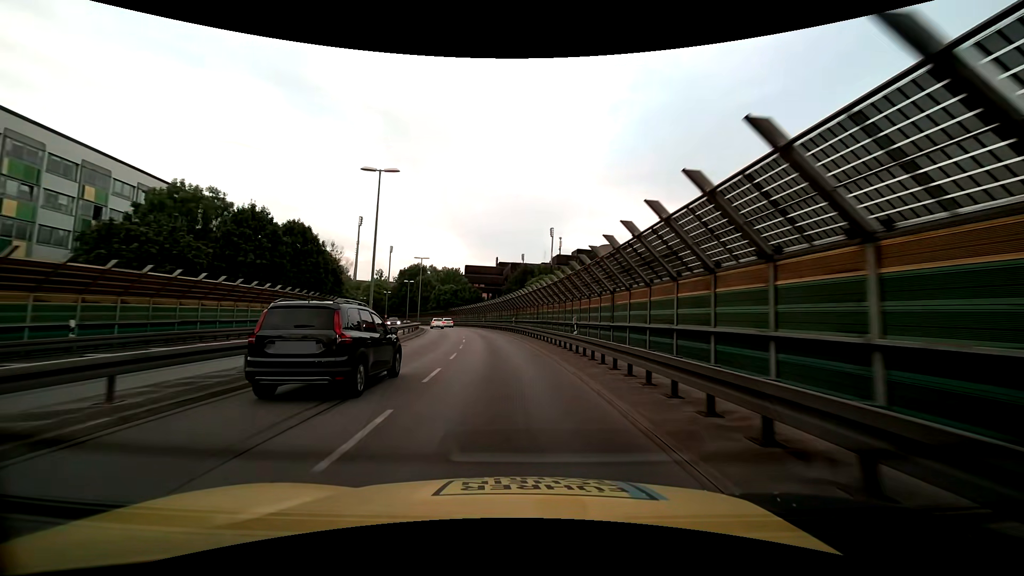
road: trunk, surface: asphalt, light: Day
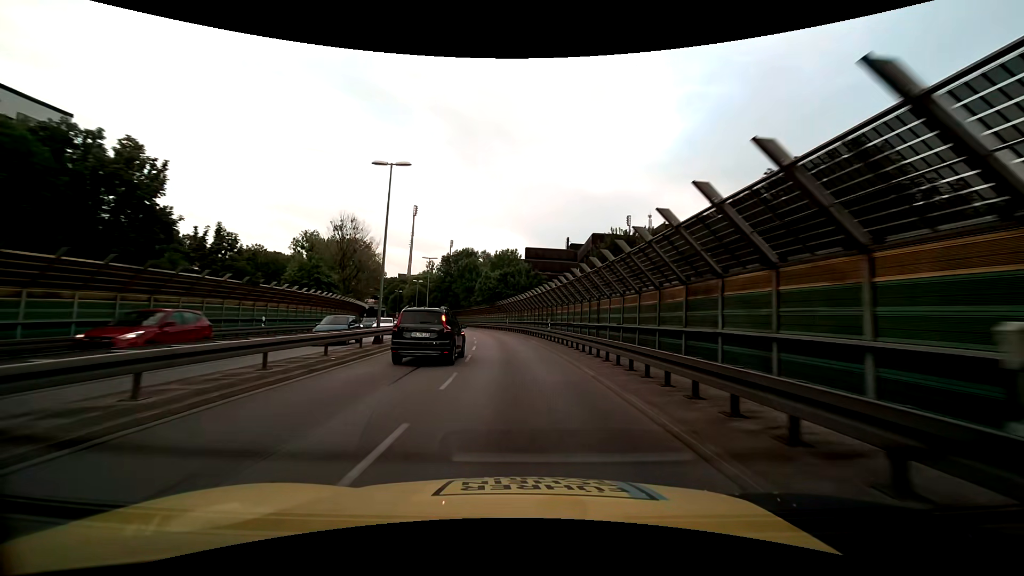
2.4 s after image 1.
(-2.6, +36.9) m; -8°
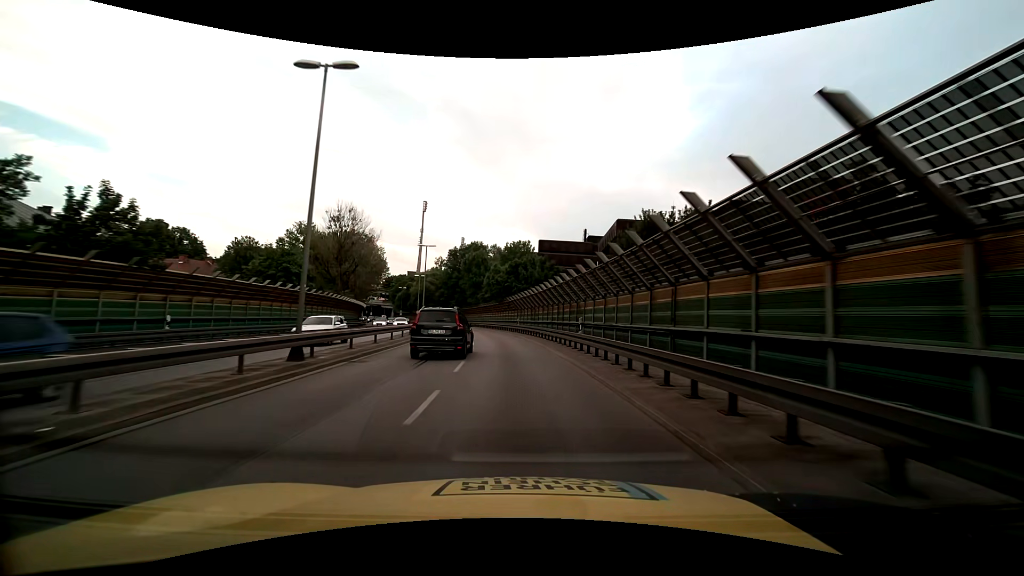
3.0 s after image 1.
(-0.1, +9.2) m; -1°
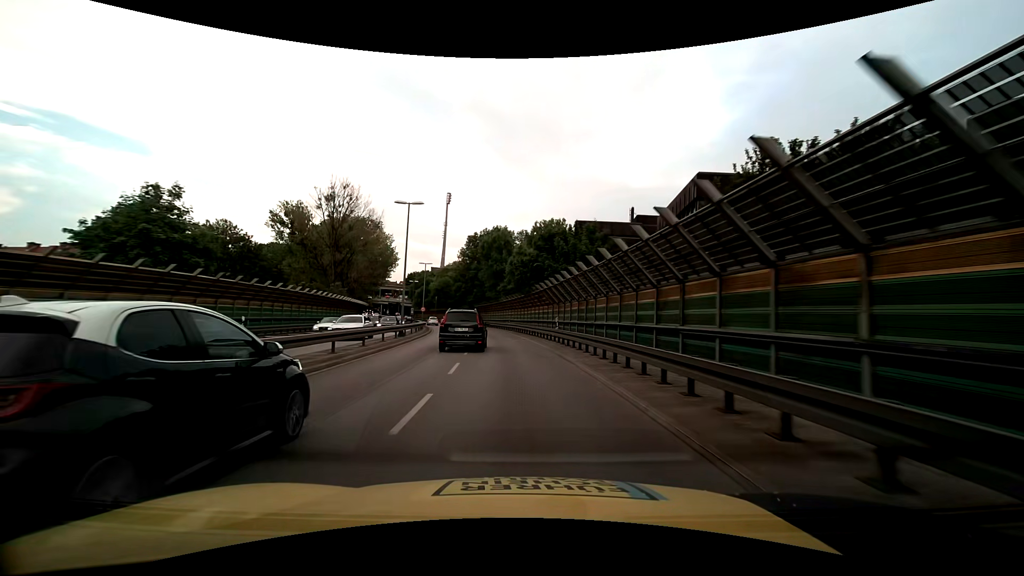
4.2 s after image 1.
(-0.5, +18.5) m; -3°
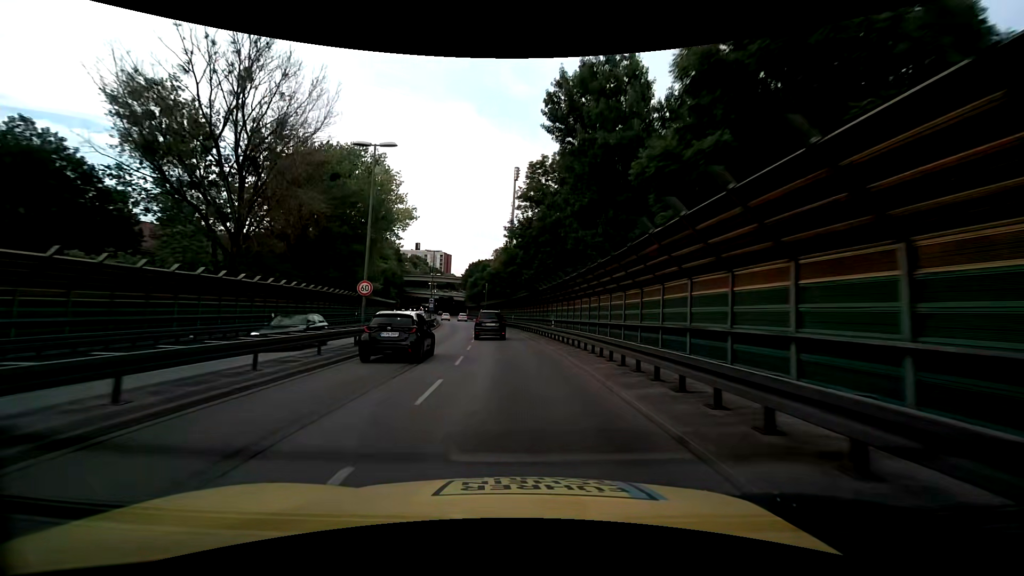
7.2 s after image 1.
(-3.5, +46.1) m; -9°
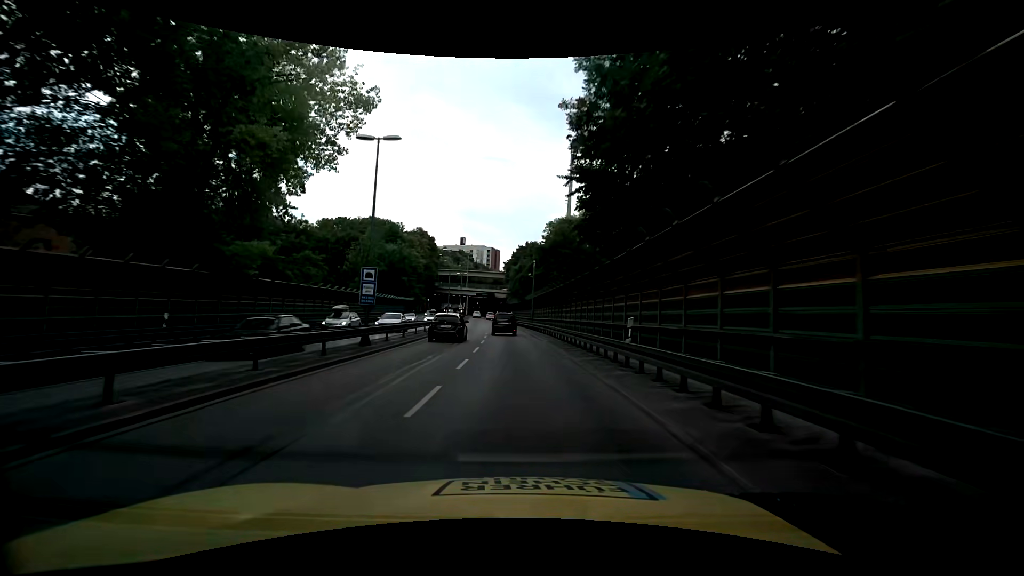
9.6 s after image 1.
(-2.0, +36.9) m; -6°
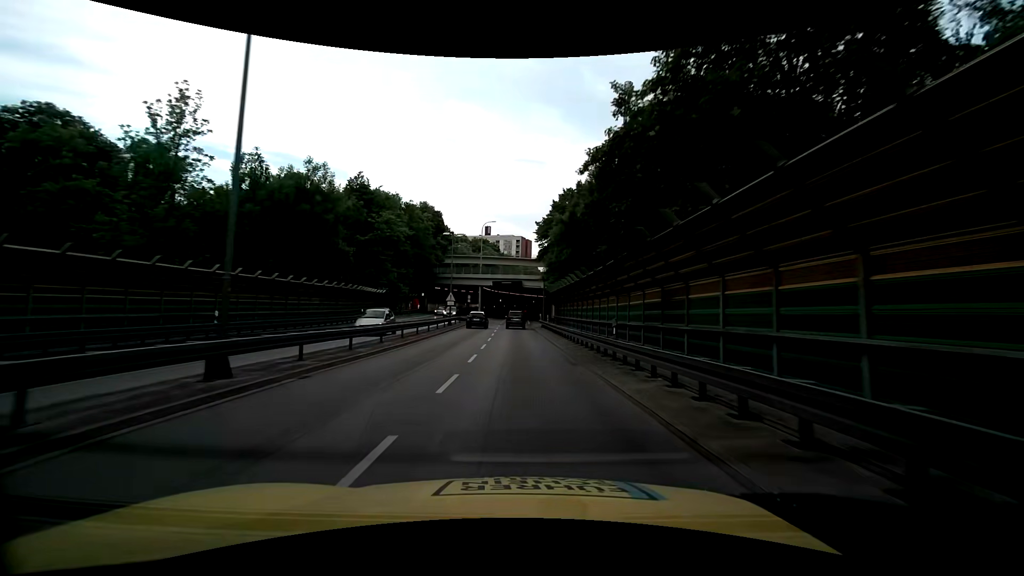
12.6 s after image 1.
(-2.2, +45.9) m; -5°
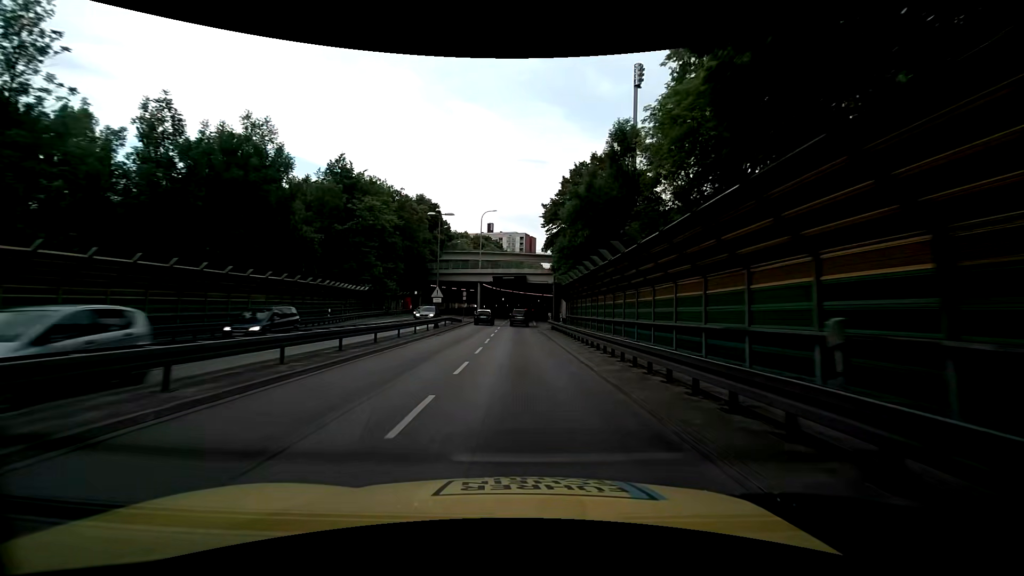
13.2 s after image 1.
(0.0, +9.2) m; 0°
